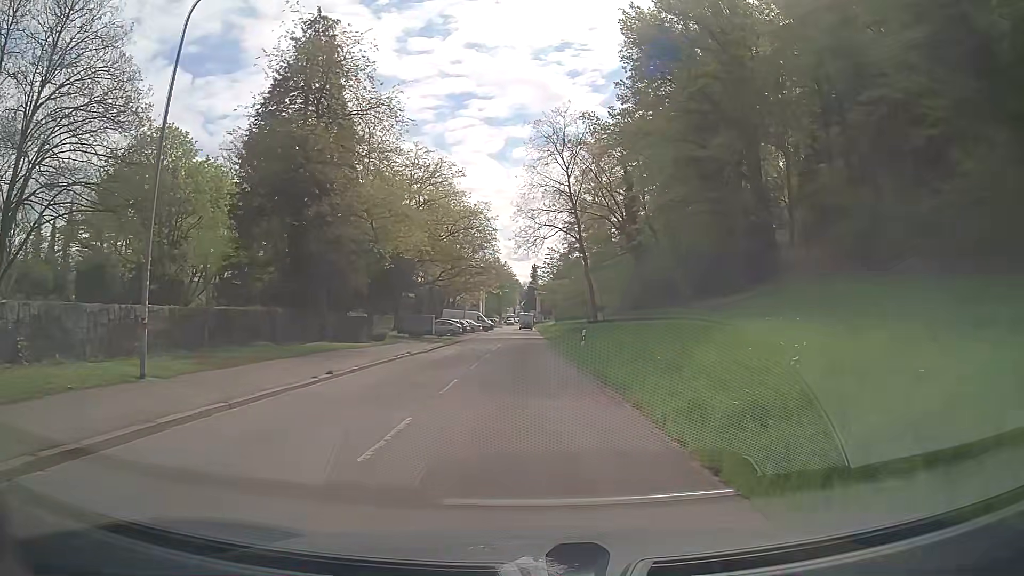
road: unclassified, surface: asphalt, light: Day
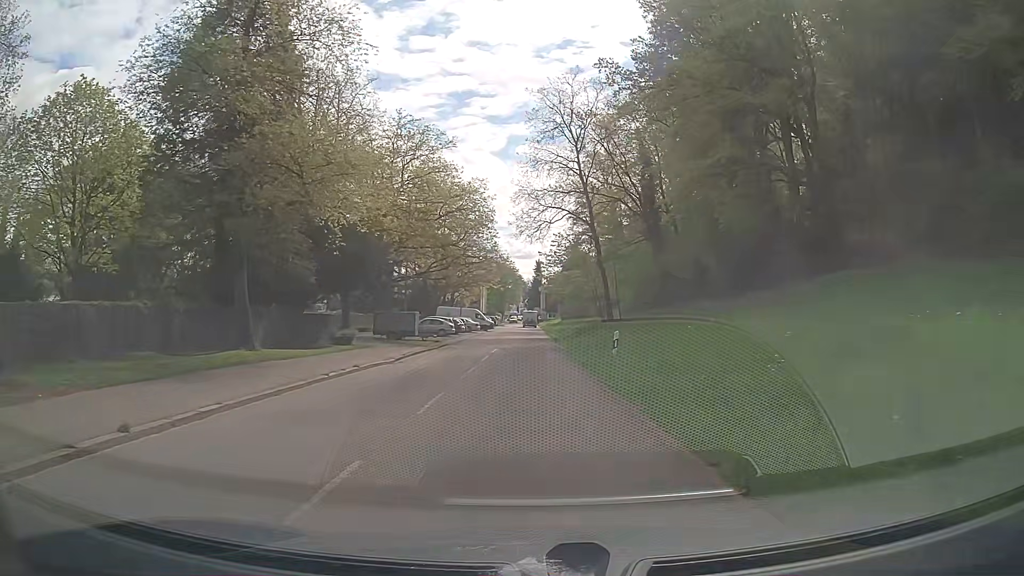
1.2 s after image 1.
(0.0, +9.2) m; -1°
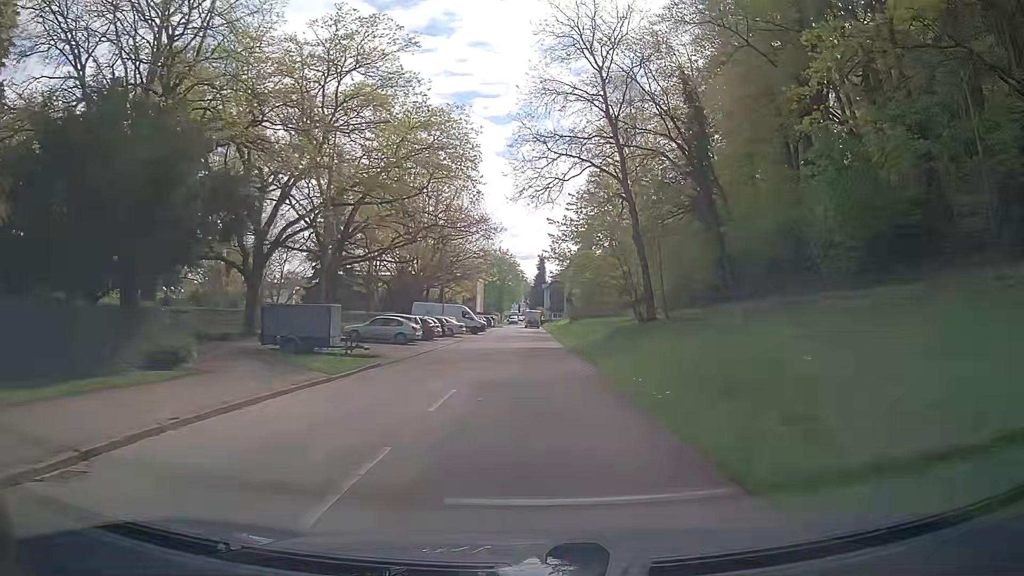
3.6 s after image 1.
(0.0, +18.2) m; 0°
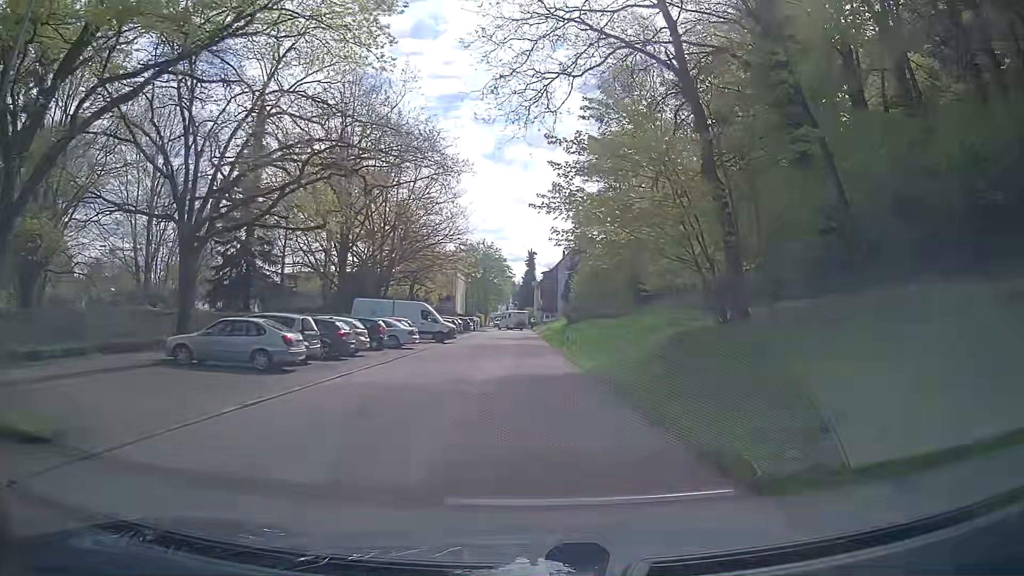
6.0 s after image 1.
(+0.3, +18.0) m; +1°
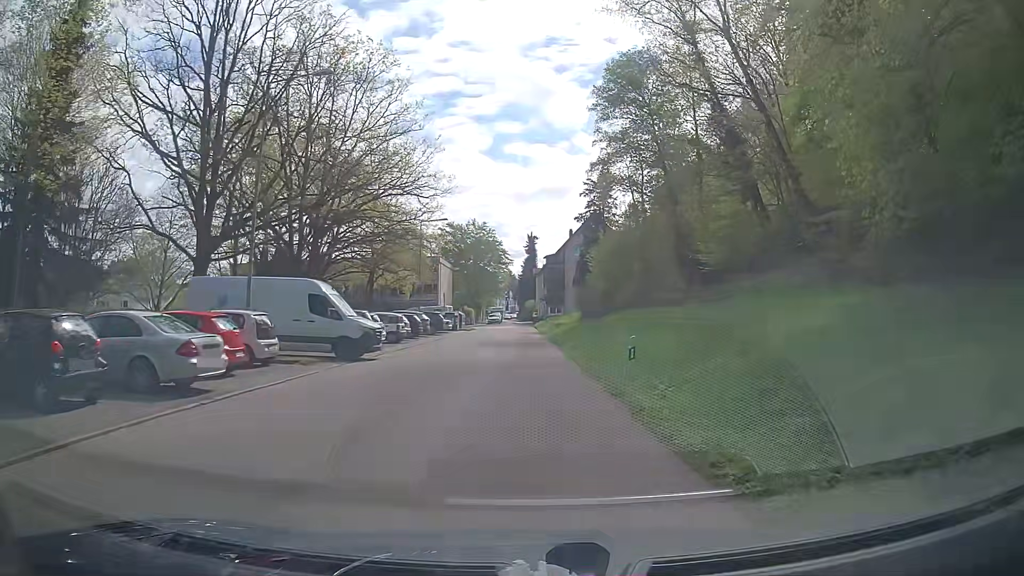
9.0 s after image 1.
(+0.2, +22.5) m; +1°
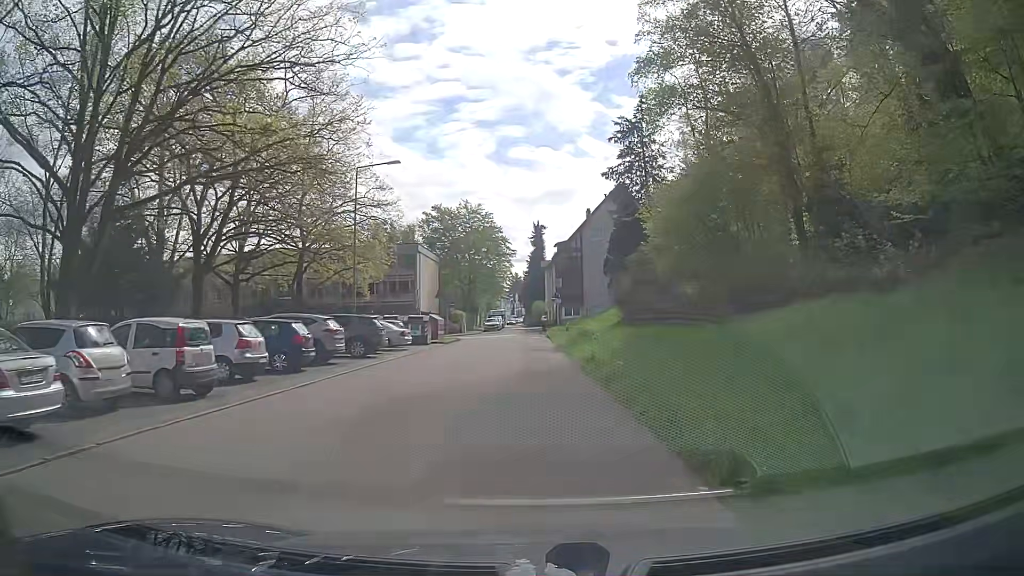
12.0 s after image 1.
(-0.3, +22.4) m; -1°
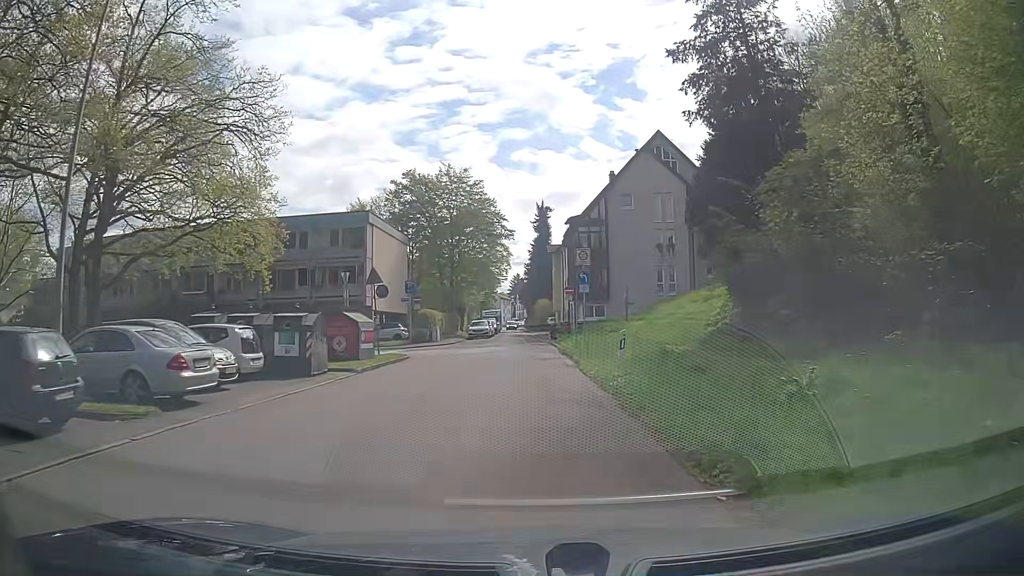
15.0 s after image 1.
(-0.2, +22.3) m; -1°
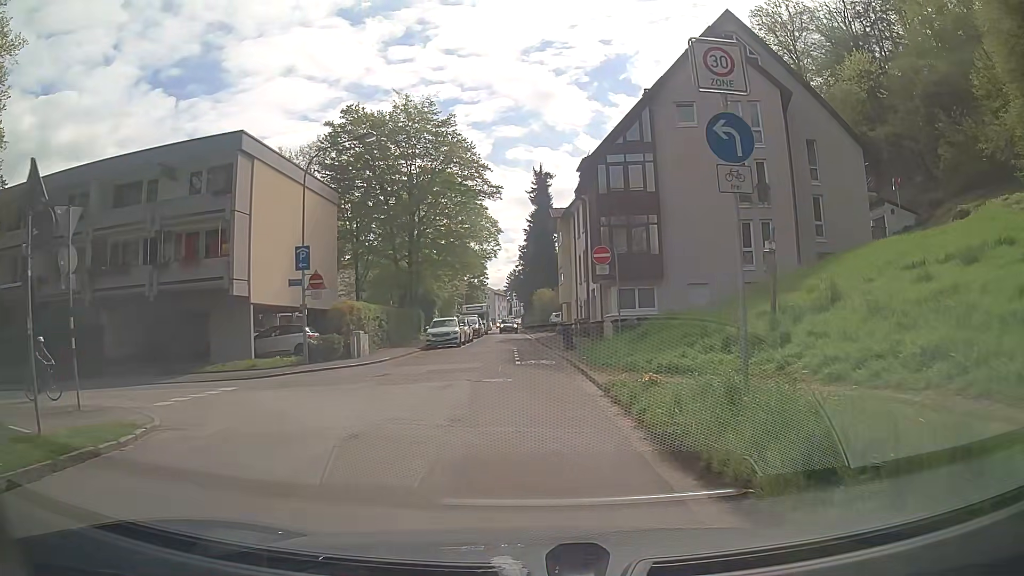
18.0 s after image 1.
(+0.2, +21.1) m; +1°
